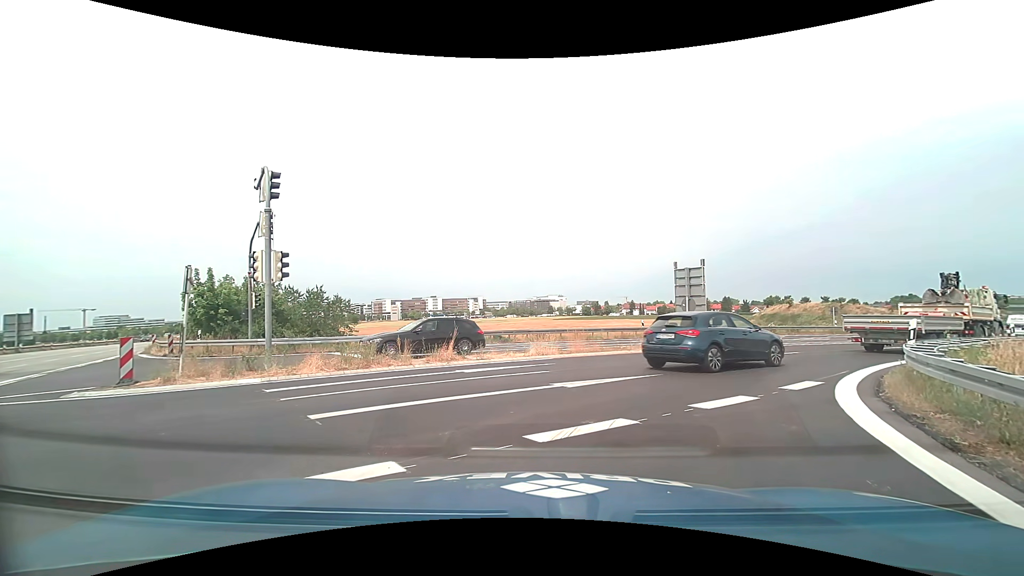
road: motorway_link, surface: asphalt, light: Day
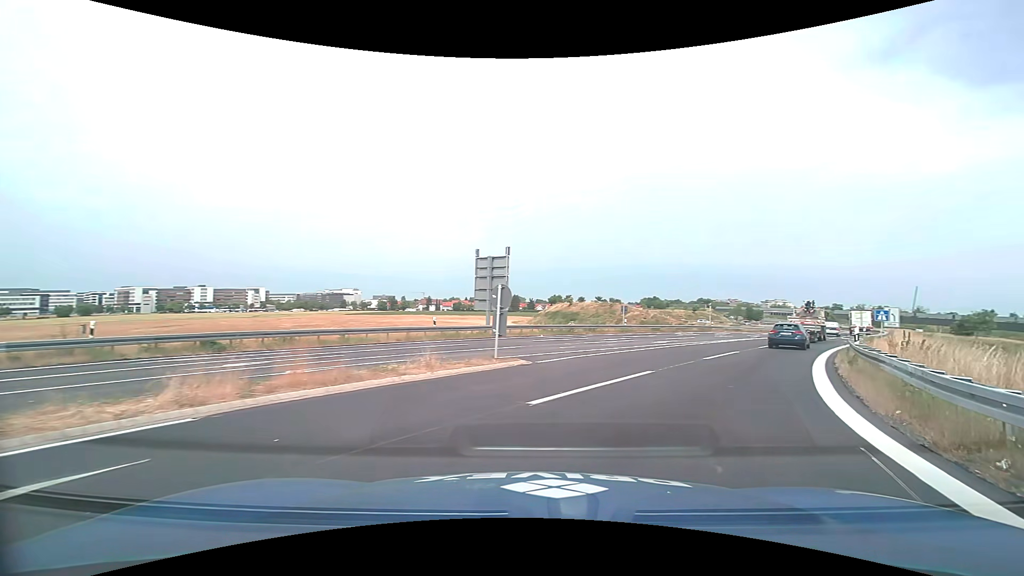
(+1.6, +9.5) m; +22°
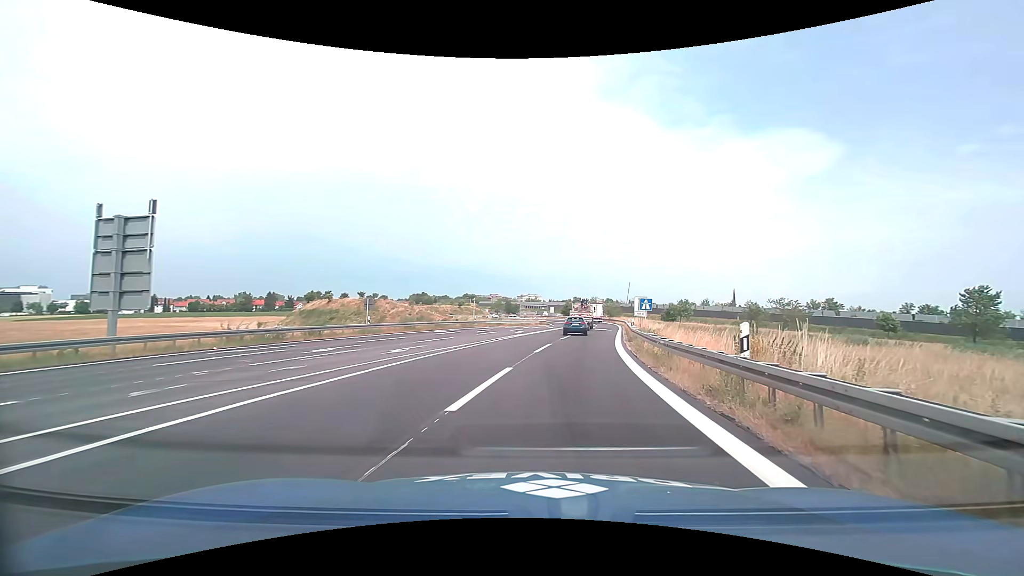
(+3.5, +11.5) m; +27°
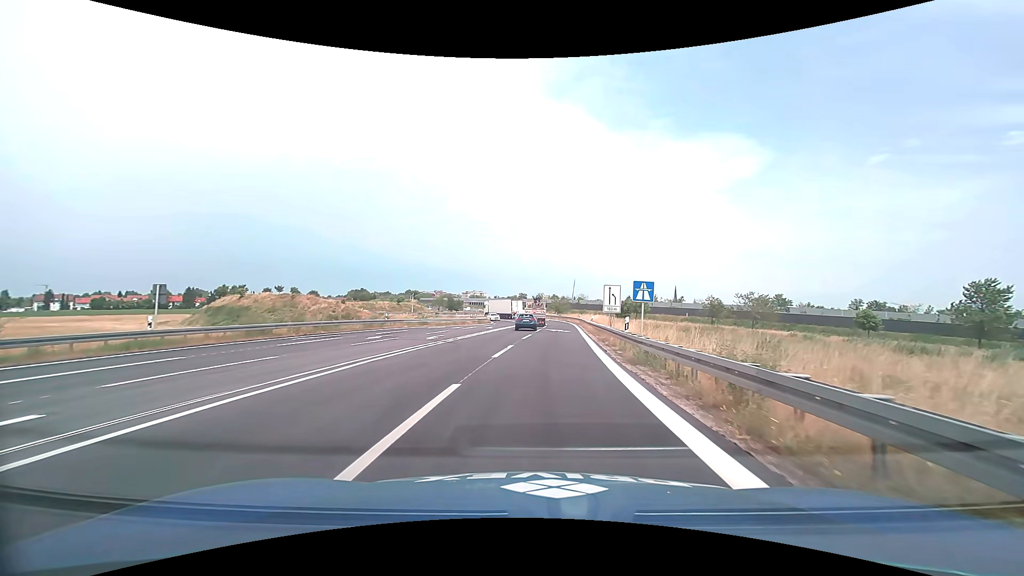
(+1.2, +15.8) m; +6°
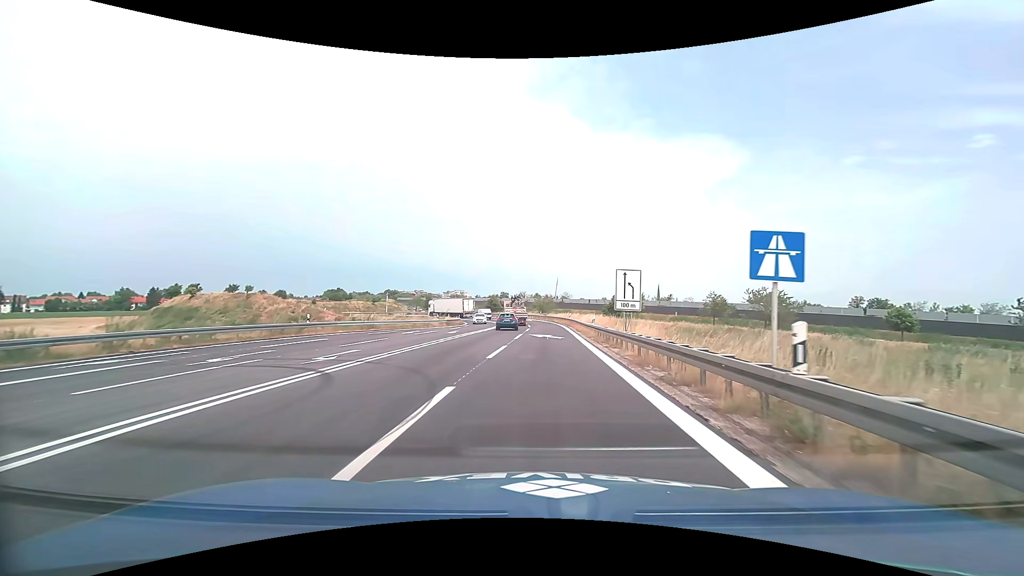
(+0.3, +12.5) m; +2°
(0, +10) (0, +20) (0, +30) (0, +40) (-1, +50) (-2, +60) (-3, +70) (-4, +80) (-6, +89) (-10, +99) m
